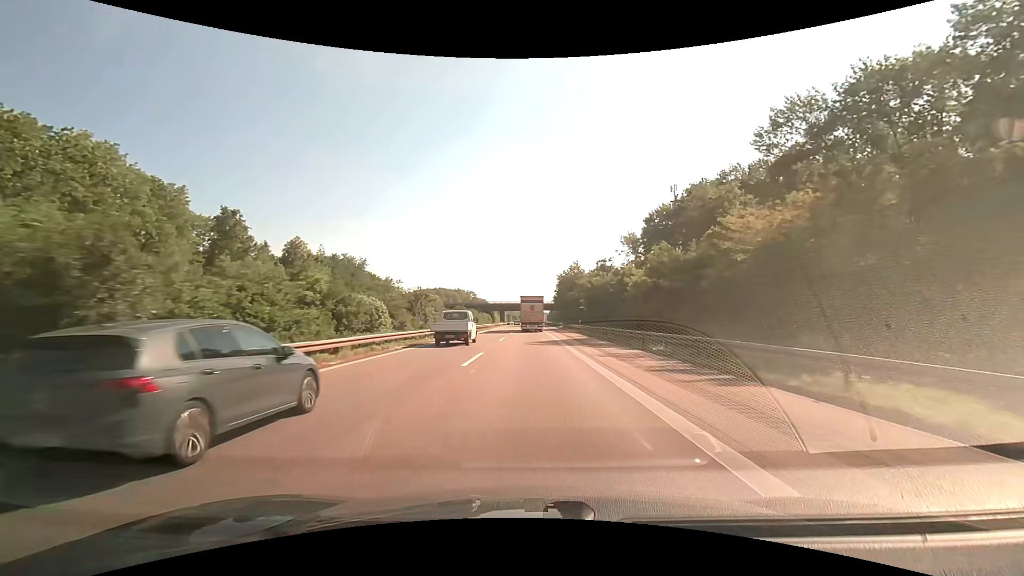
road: motorway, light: Day
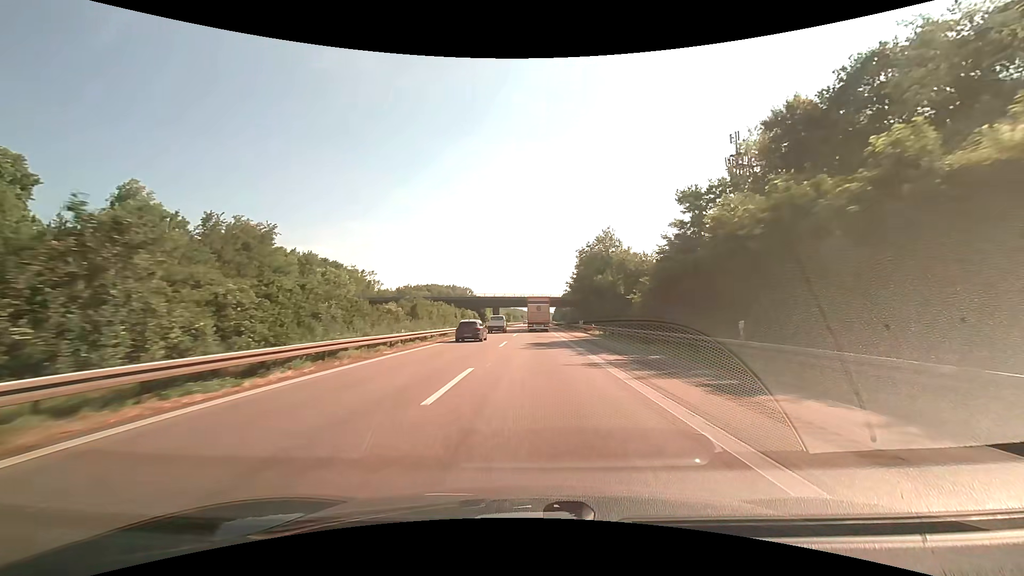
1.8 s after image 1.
(-0.2, +42.7) m; 0°
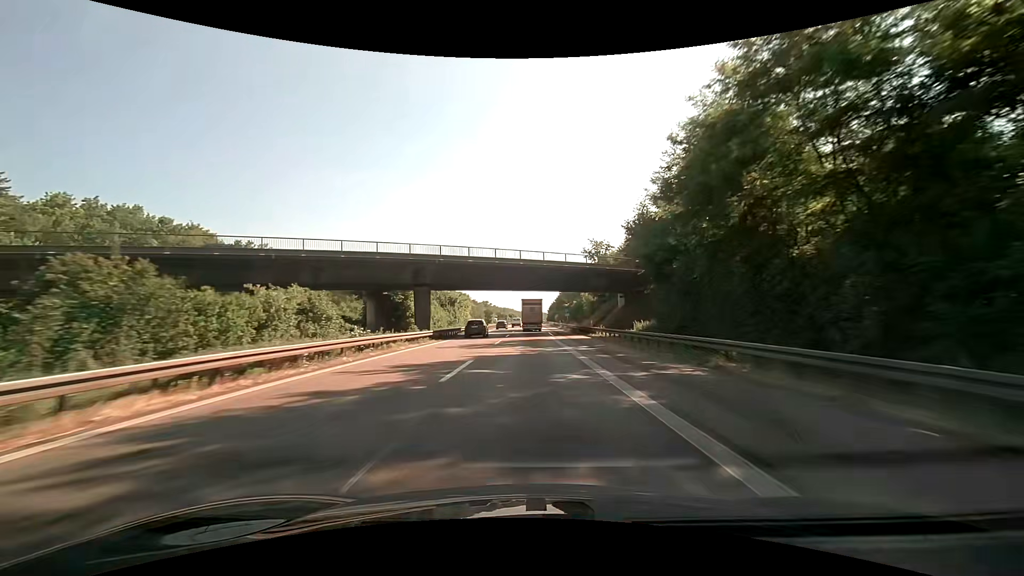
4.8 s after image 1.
(+0.9, +69.3) m; +1°
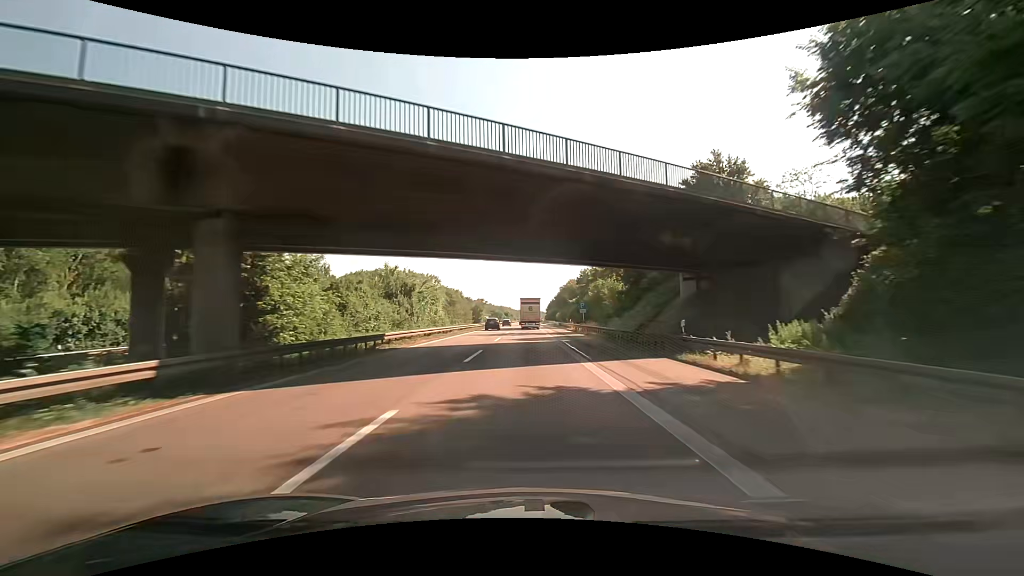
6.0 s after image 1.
(-0.1, +27.4) m; 0°
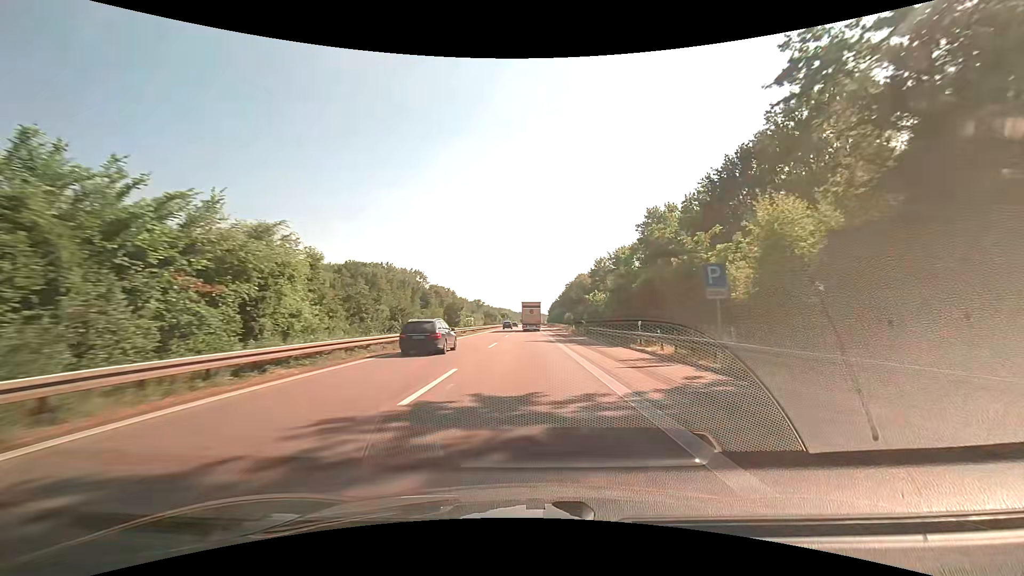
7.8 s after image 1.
(-0.1, +40.9) m; 0°
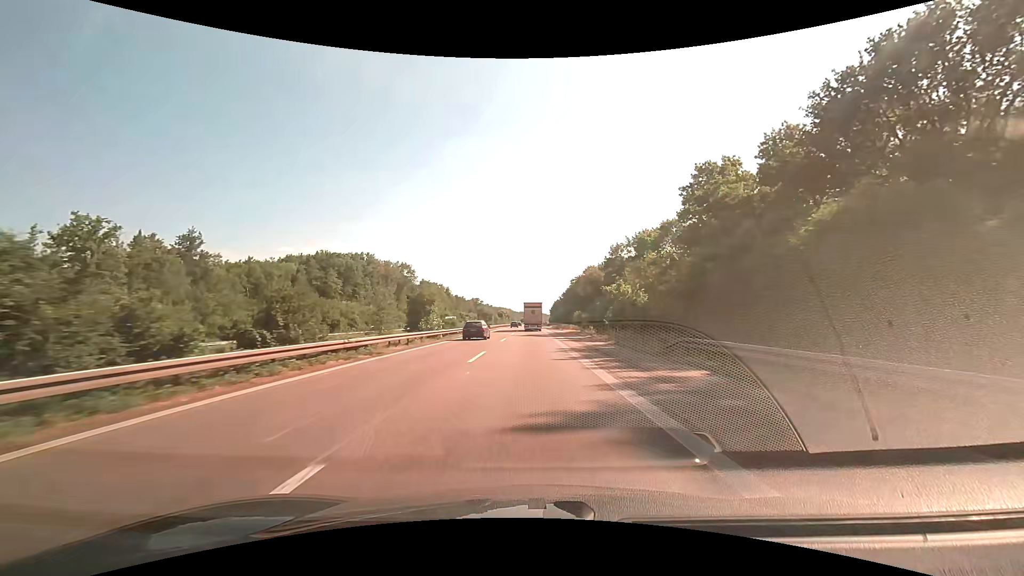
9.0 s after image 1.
(+0.2, +27.3) m; 0°
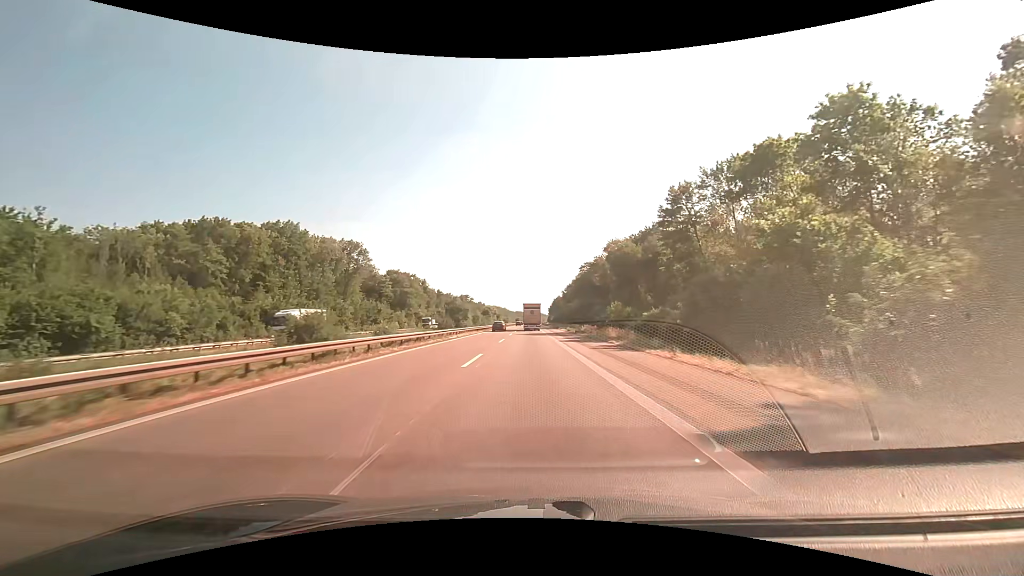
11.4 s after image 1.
(+0.2, +55.6) m; 0°
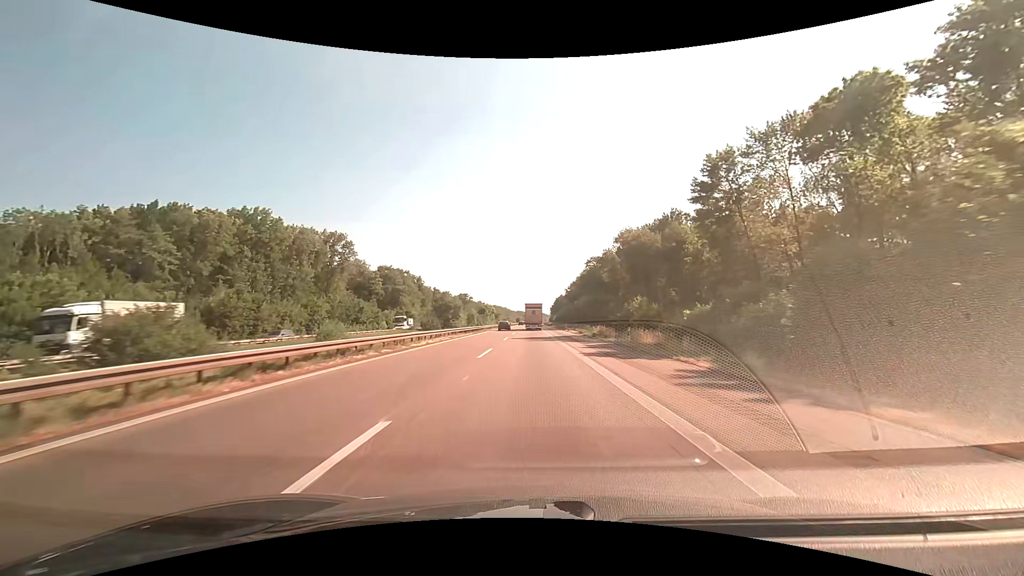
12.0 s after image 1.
(0.0, +14.0) m; 0°
(0, +10) (0, +20) (0, +30) (0, +40) (0, +50) (0, +60) (0, +70) (0, +80) (0, +90) (0, +100) m
